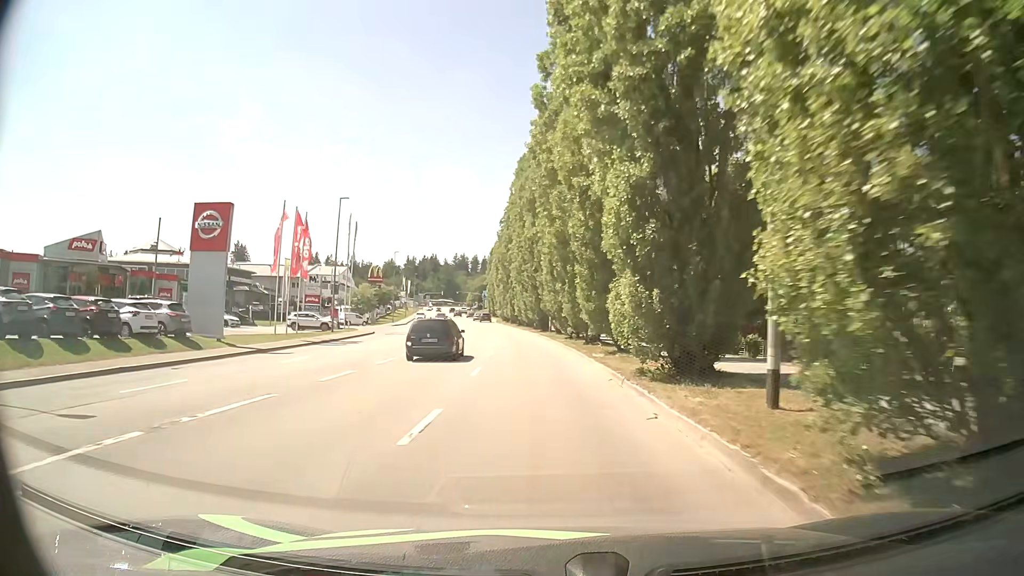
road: tertiary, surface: asphalt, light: Day
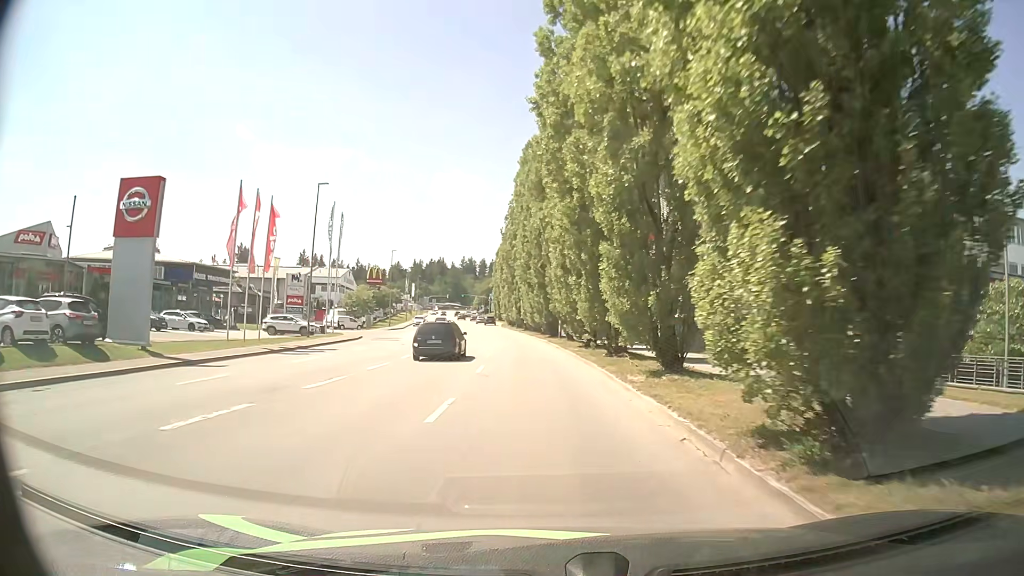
(0.0, +7.1) m; -1°
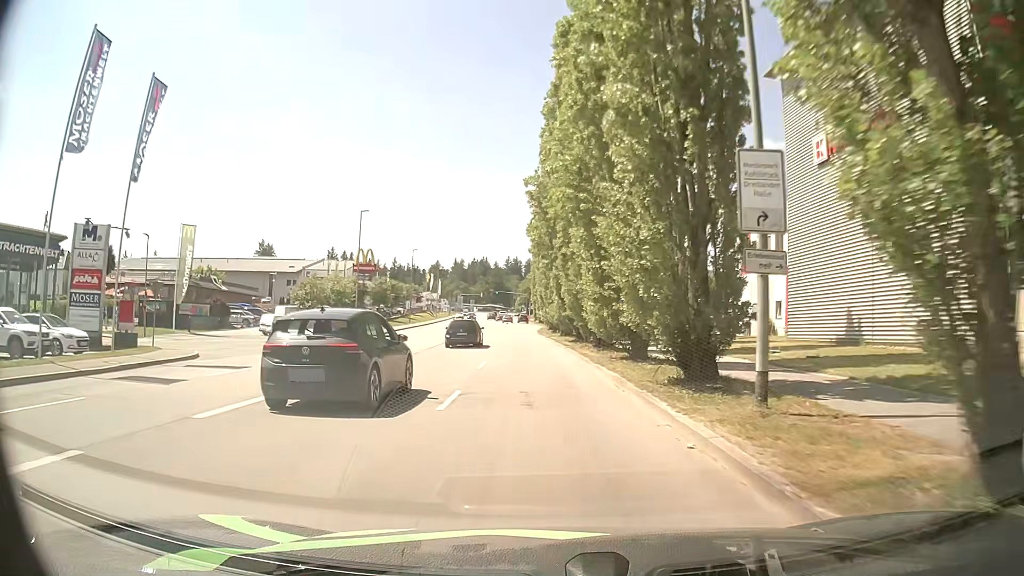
(-1.1, +35.3) m; -4°
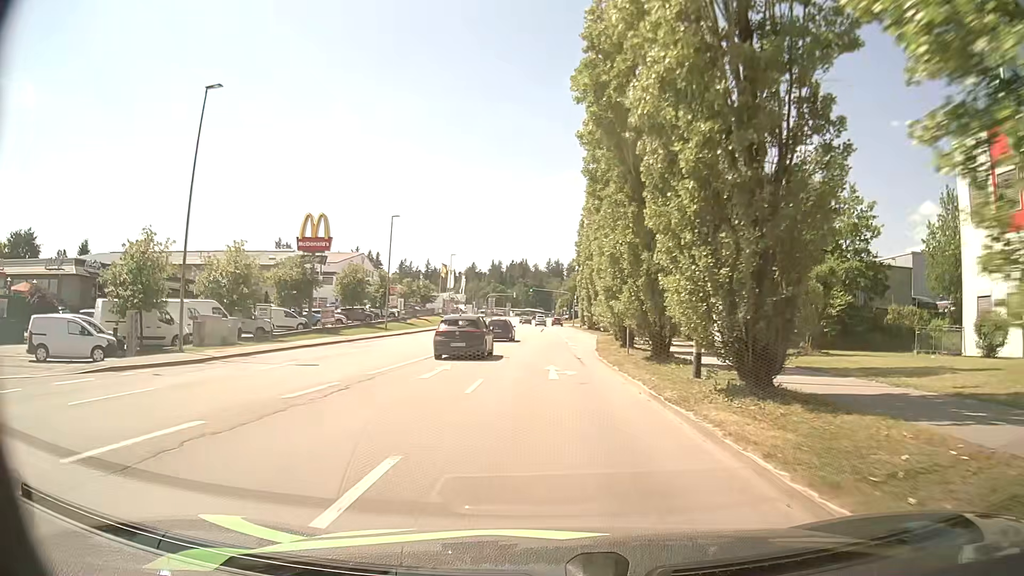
(-0.9, +33.7) m; -3°
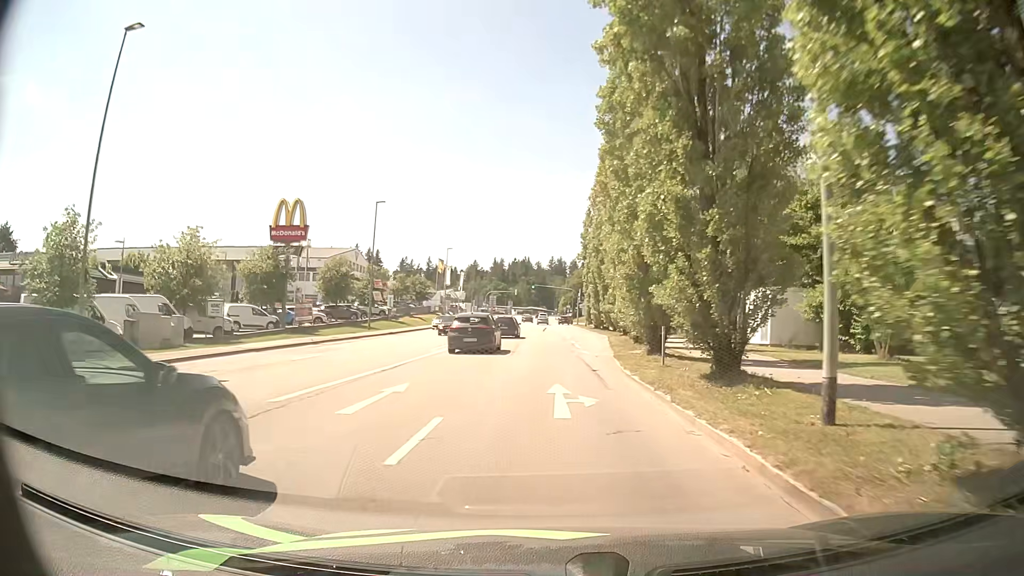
(0.0, +6.5) m; 0°
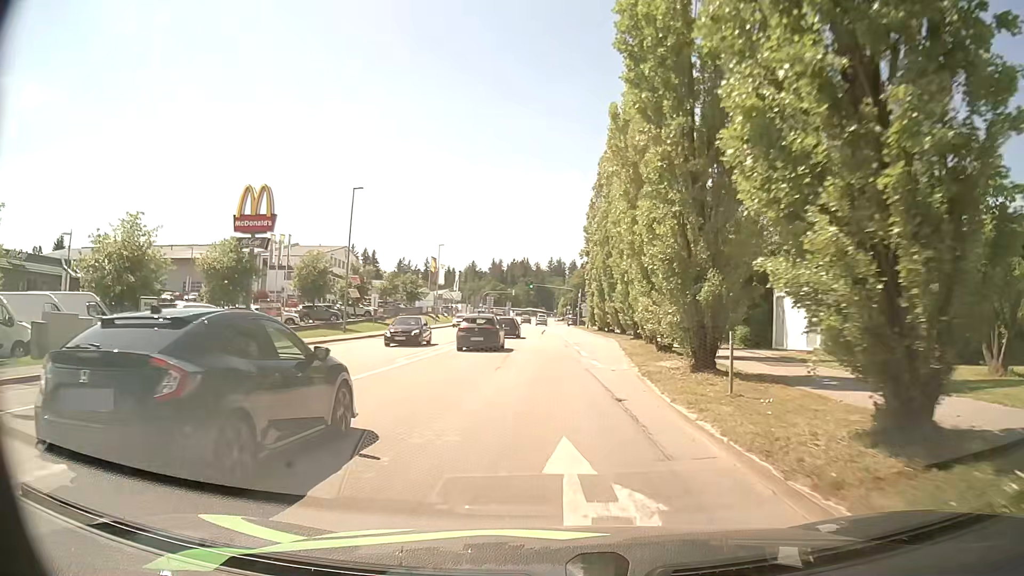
(+0.1, +6.2) m; 0°
